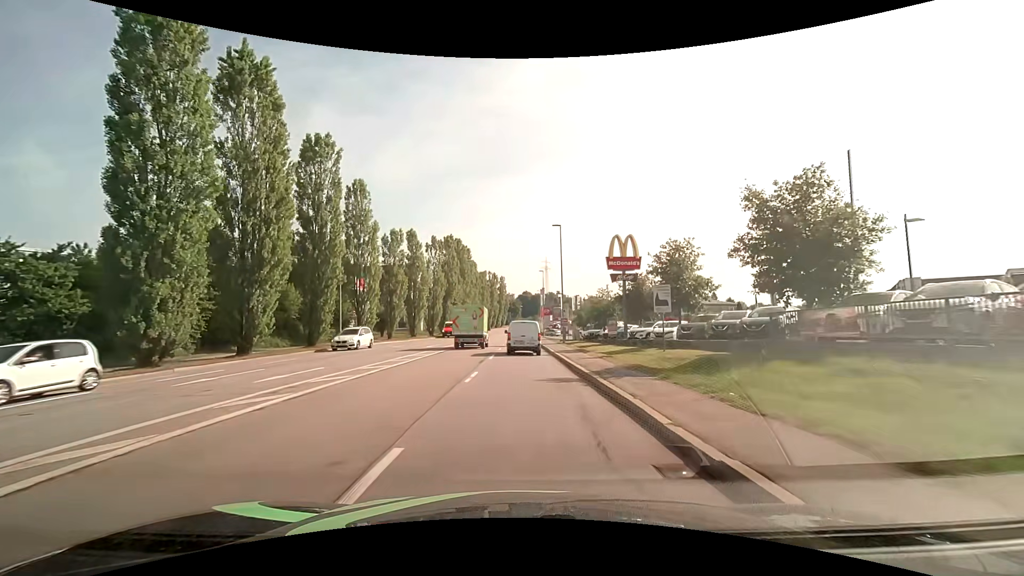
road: tertiary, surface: asphalt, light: Day
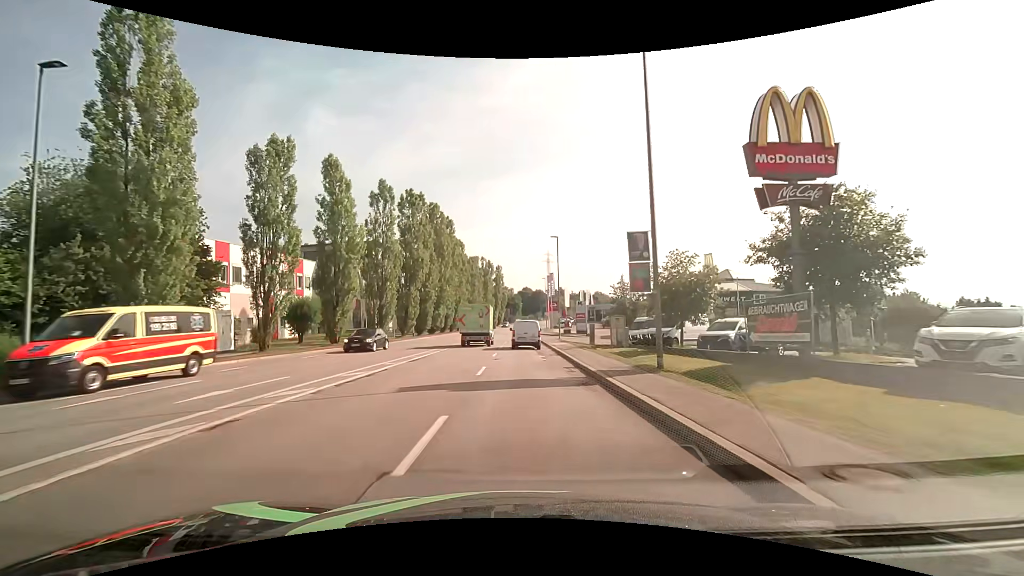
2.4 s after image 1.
(-0.3, +28.2) m; 0°
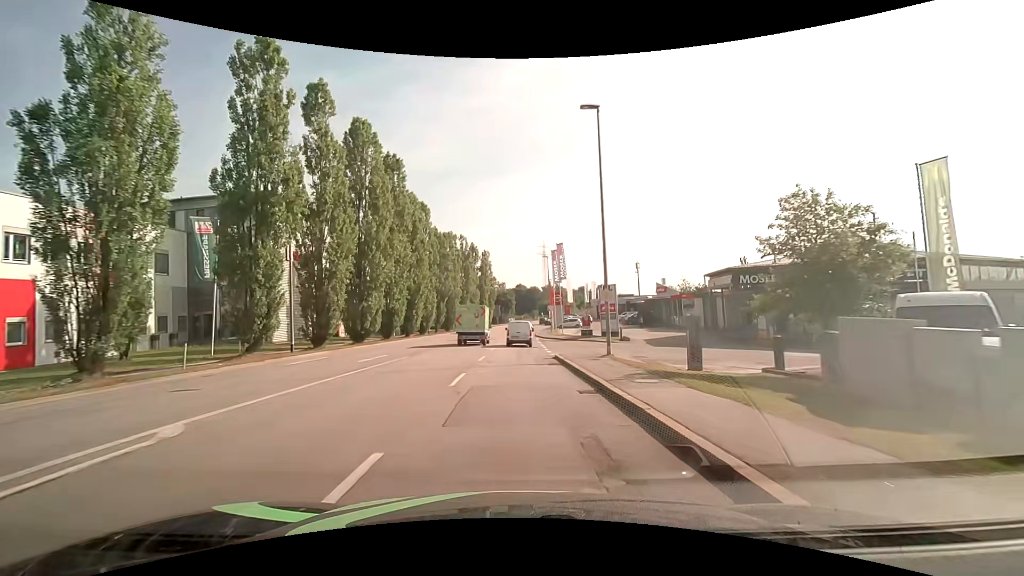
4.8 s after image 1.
(+0.2, +29.7) m; +1°
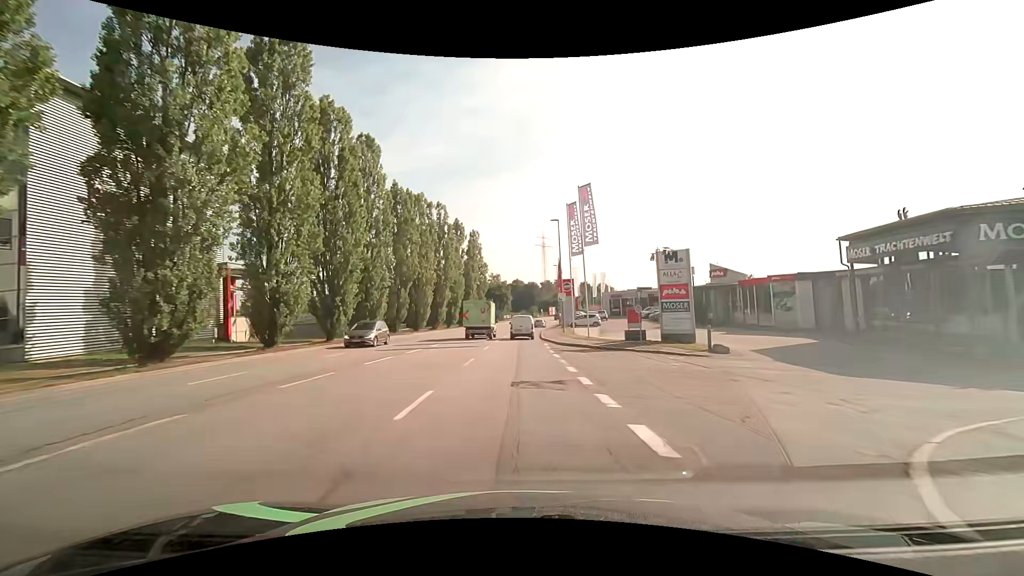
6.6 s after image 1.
(0.0, +22.4) m; 0°
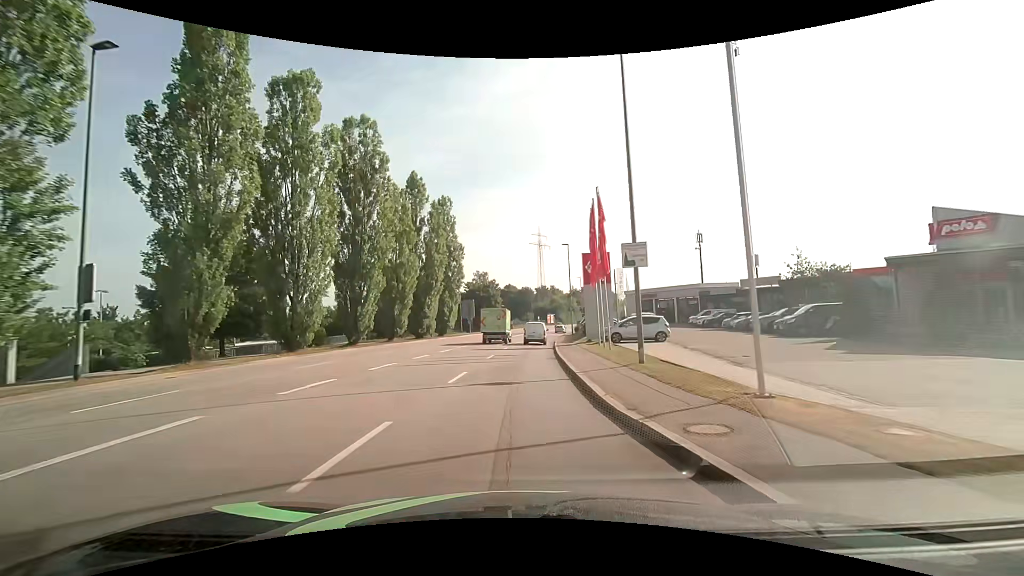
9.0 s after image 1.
(+0.3, +30.1) m; 0°
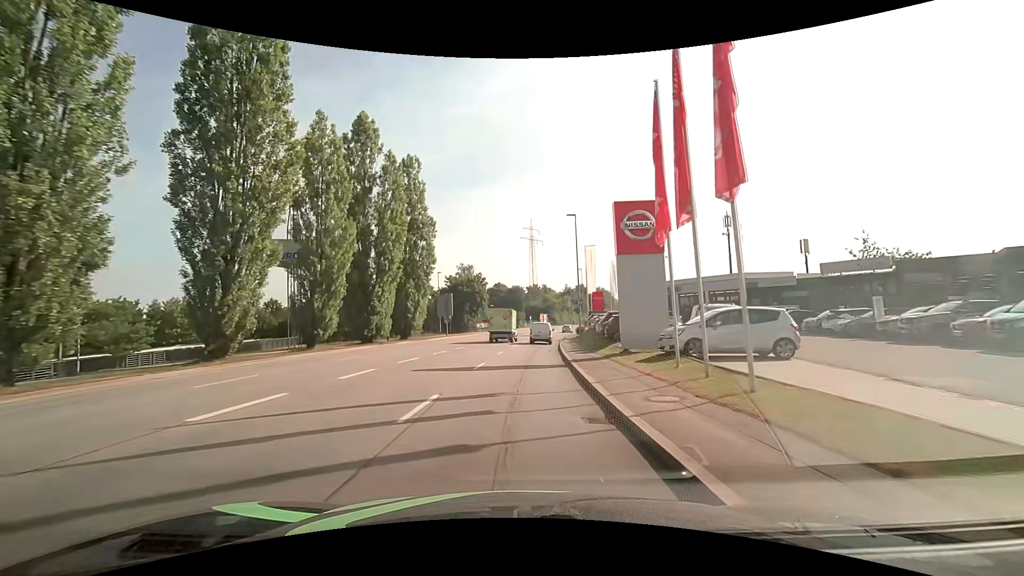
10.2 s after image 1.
(+0.4, +15.0) m; +2°
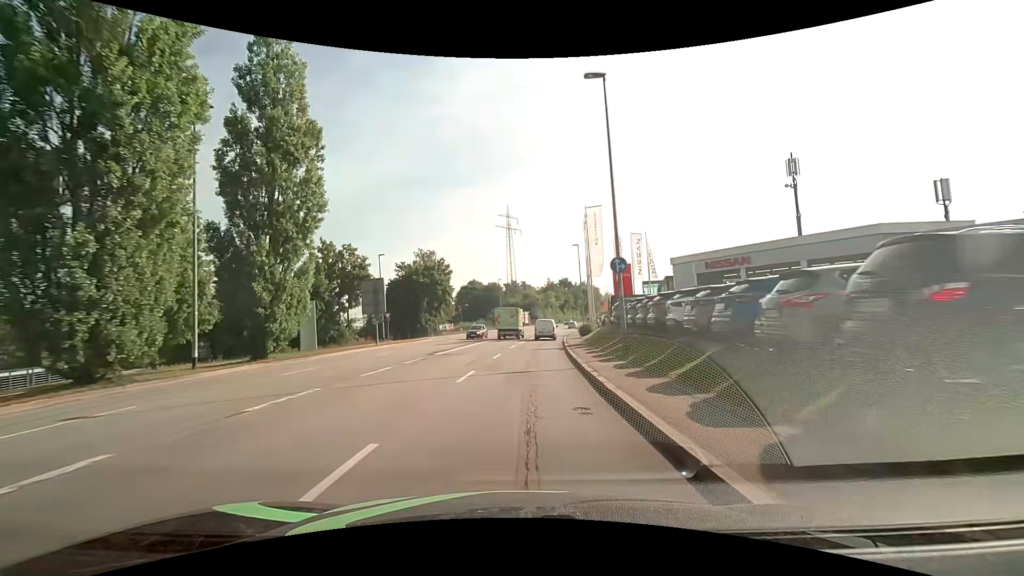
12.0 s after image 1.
(+0.7, +22.6) m; +3°
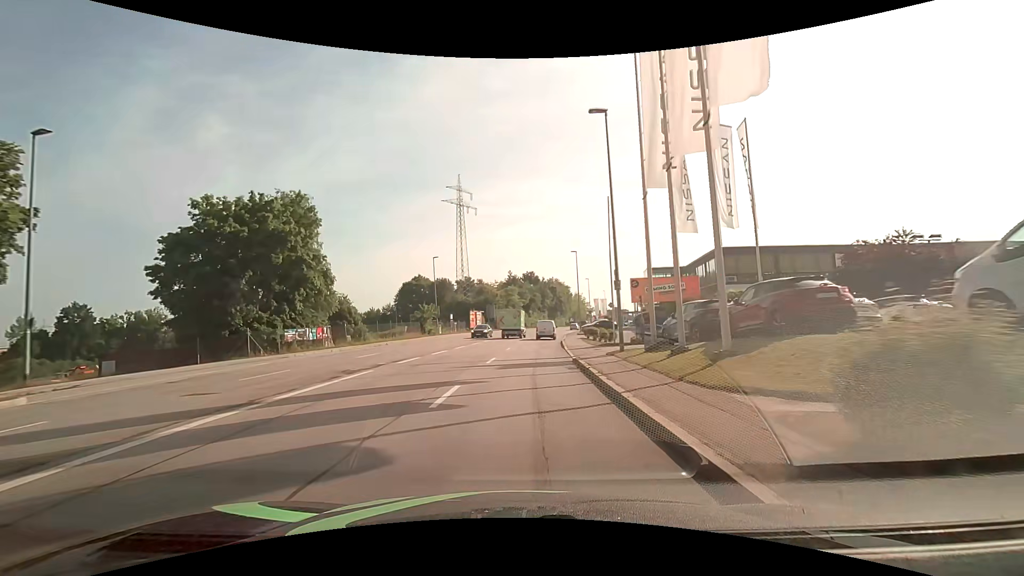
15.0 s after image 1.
(+1.4, +37.6) m; +5°
(0, +10) (0, +20) (+1, +30) (+2, +40) (+2, +50) (+4, +60) (+5, +70) (+6, +80) (+8, +90) (+10, +99) m
